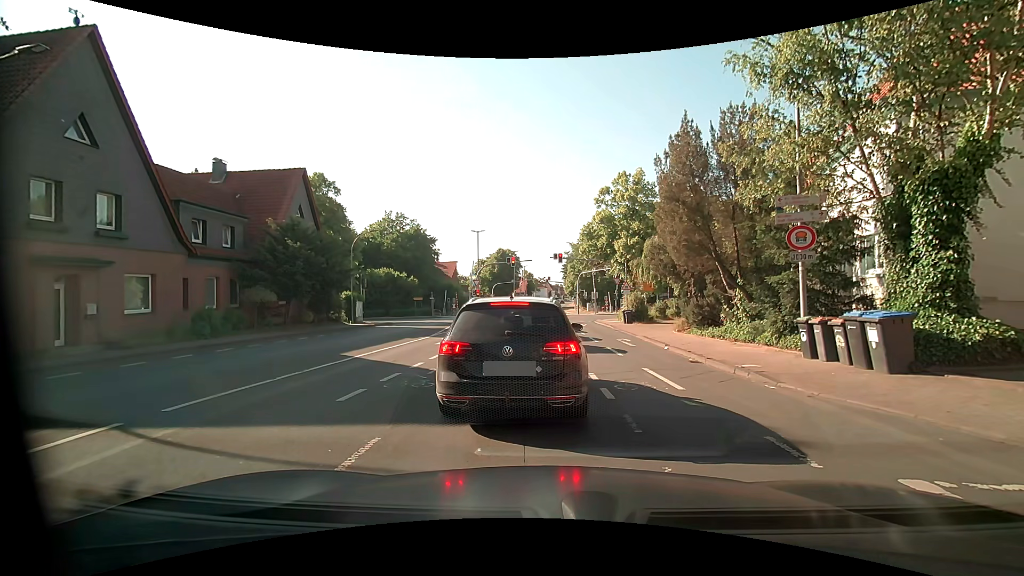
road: unclassified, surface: asphalt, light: Day
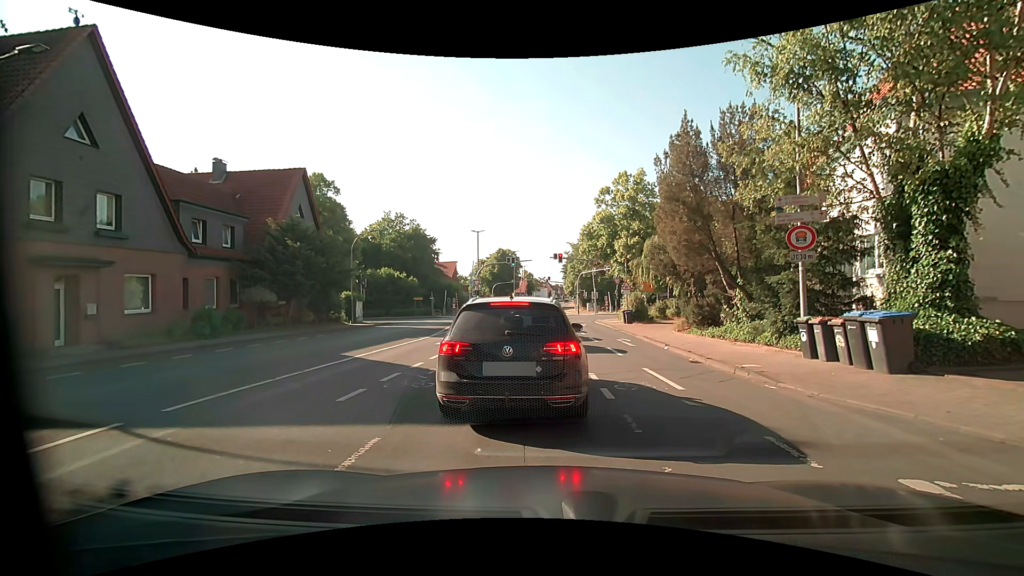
(0.0, 0.0) m; 0°
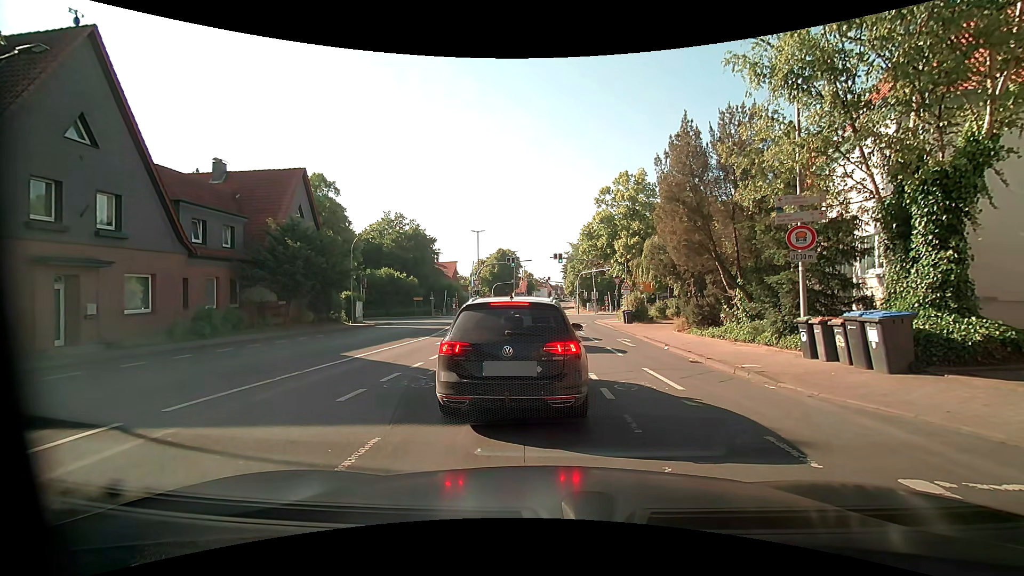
(0.0, 0.0) m; 0°
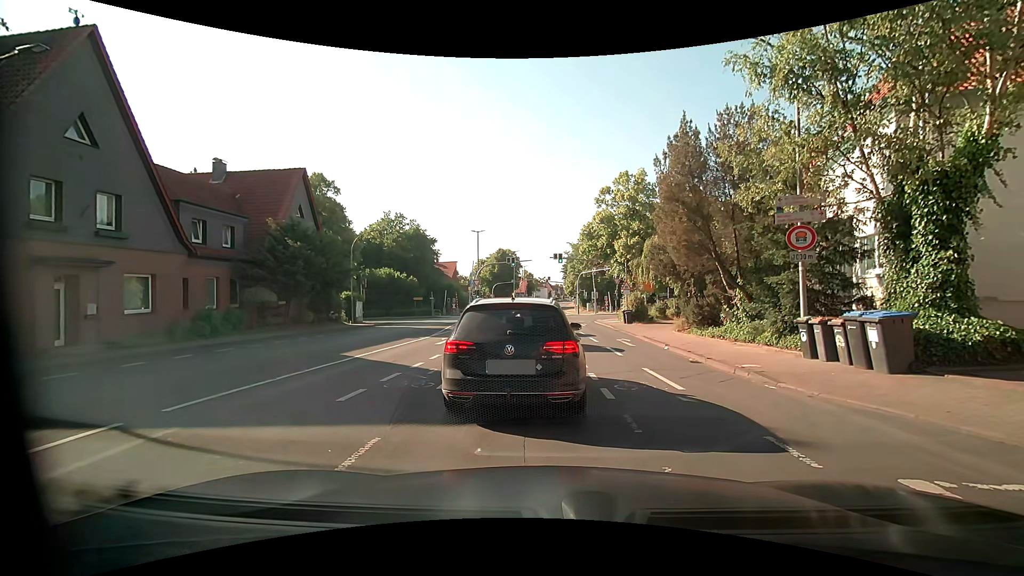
(0.0, 0.0) m; 0°
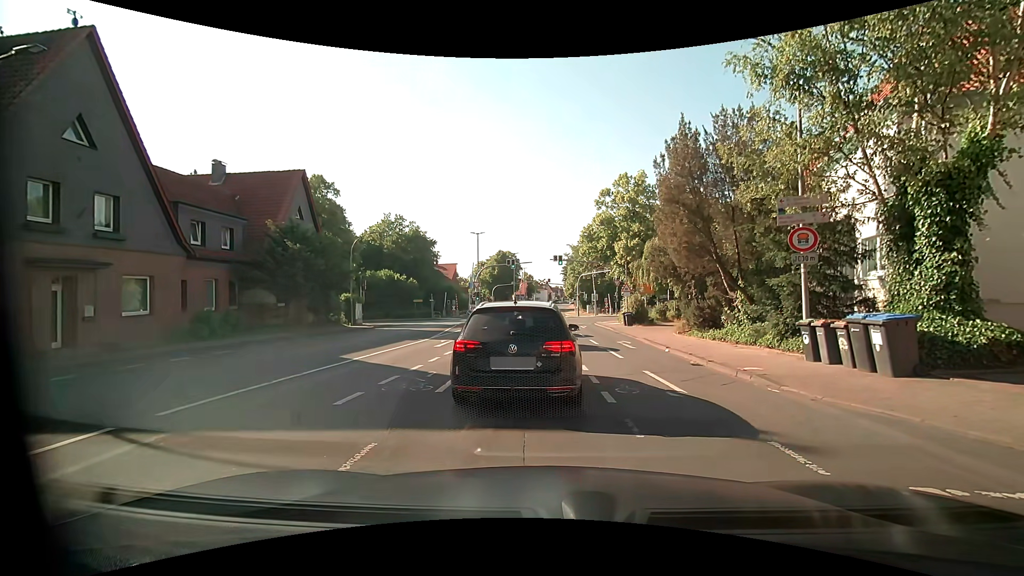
(0.0, +0.1) m; 0°
